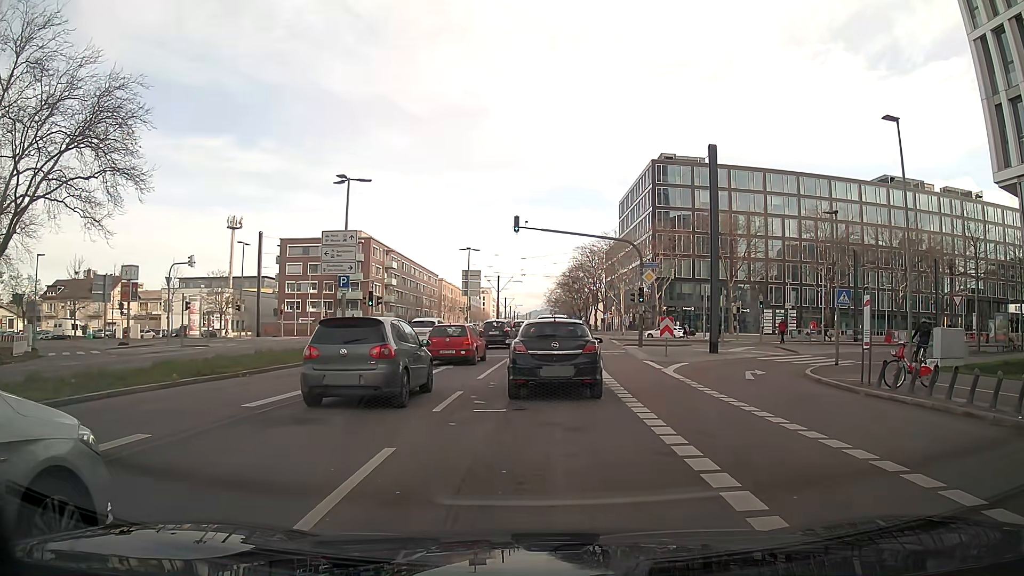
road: secondary_link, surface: asphalt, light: Day
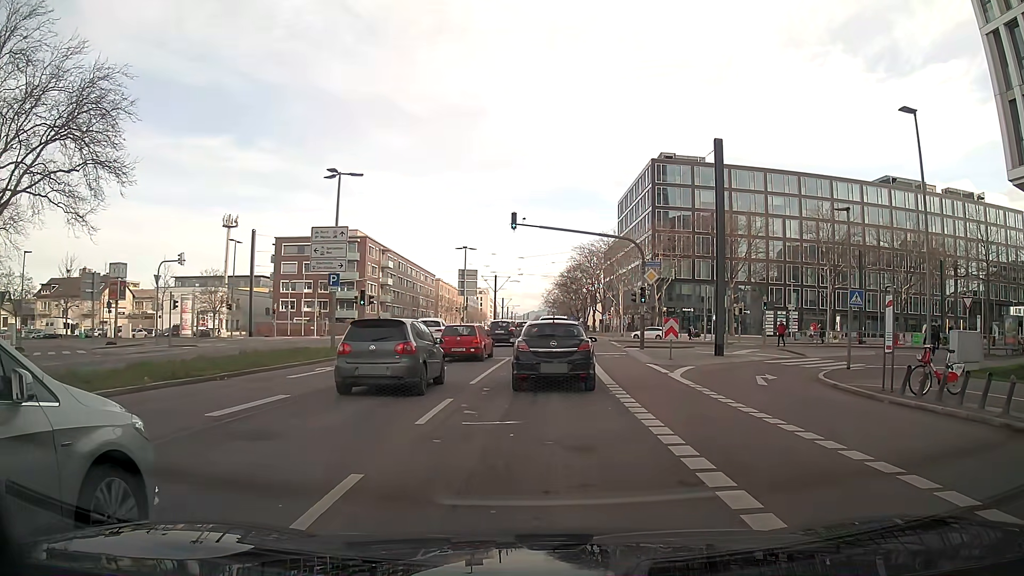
(0.0, +1.4) m; +1°
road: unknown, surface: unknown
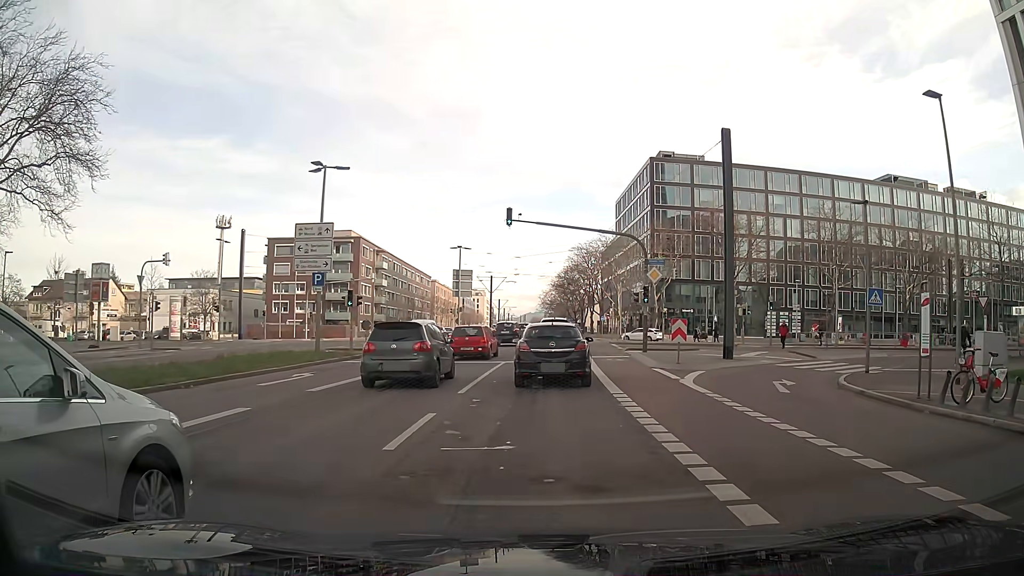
(0.0, +1.9) m; 0°
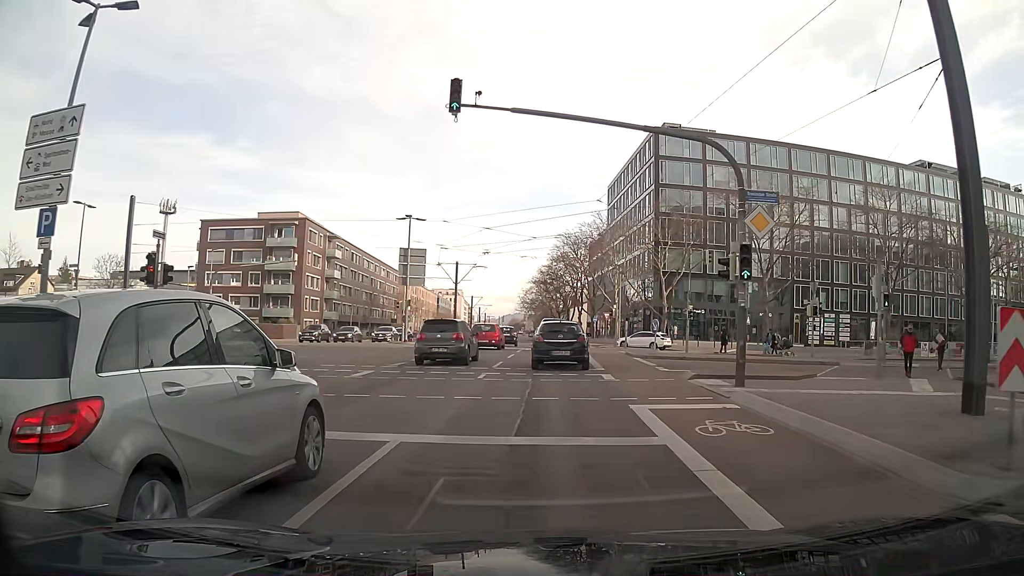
(+0.4, +17.9) m; +2°
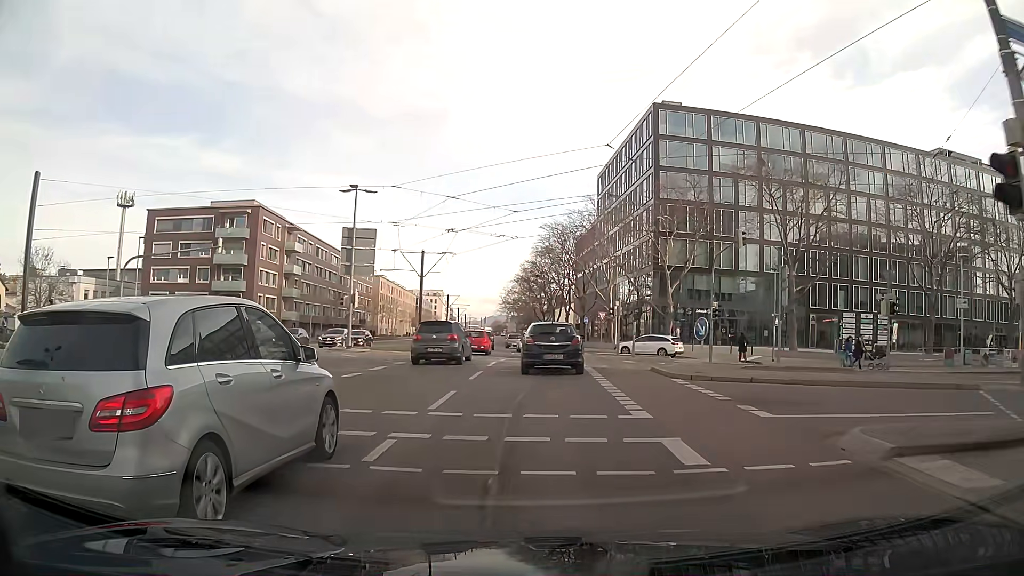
(+0.1, +10.5) m; +1°
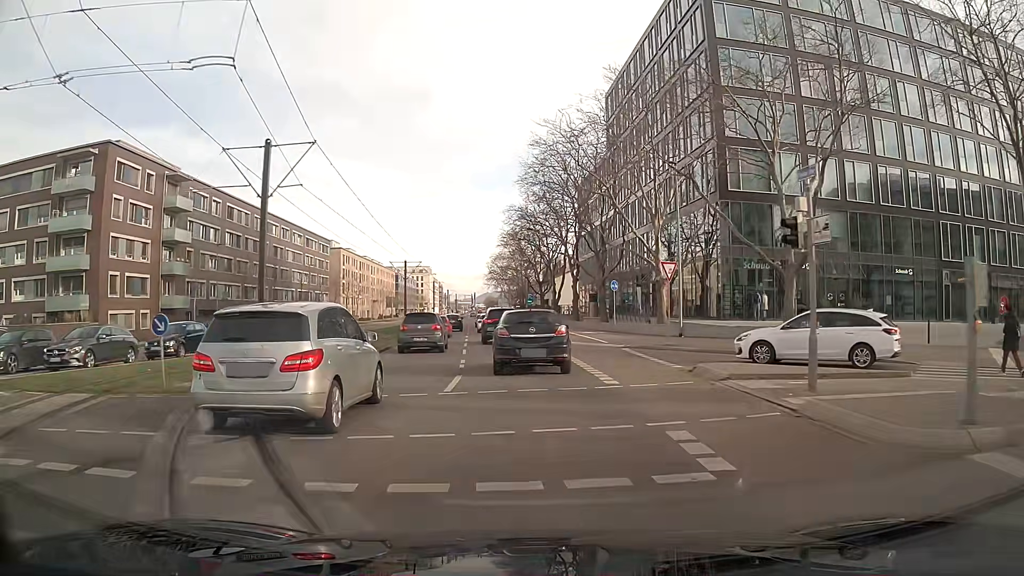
(+0.3, +28.4) m; 0°
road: secondary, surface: asphalt
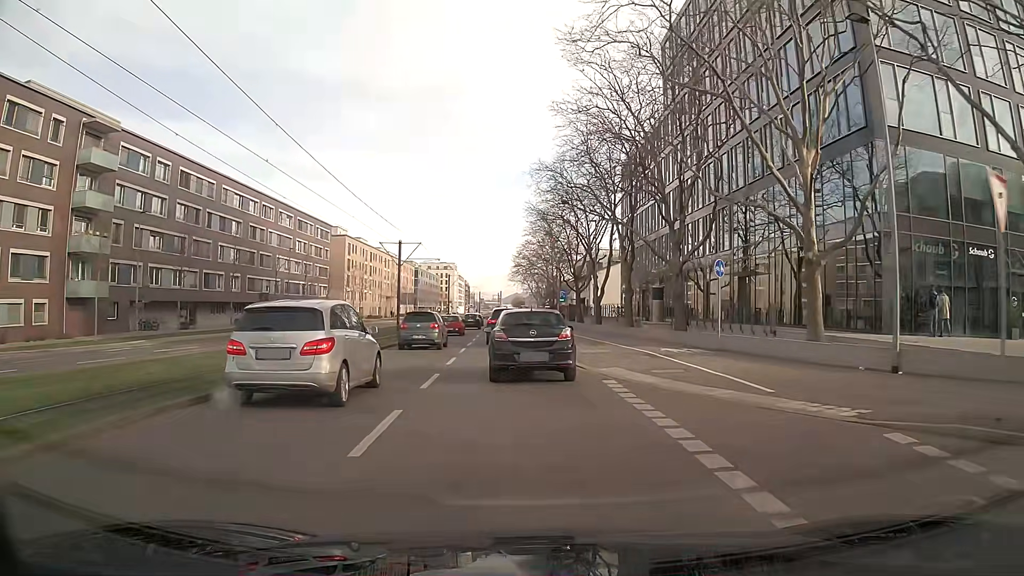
(-0.4, +17.5) m; -3°
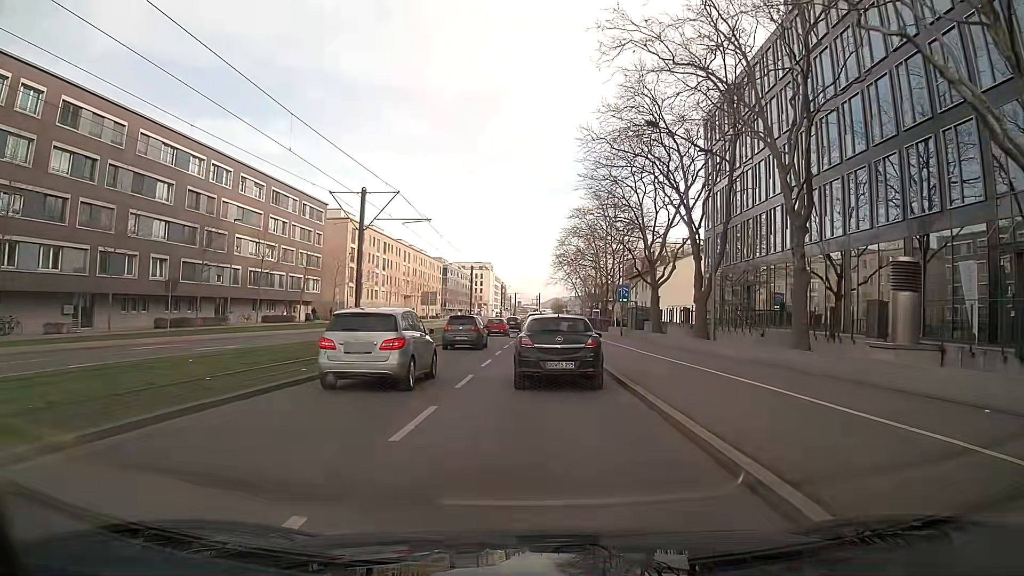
(-0.7, +23.2) m; -3°
(0, +10) (0, +20) (0, +30) (0, +40) (0, +50) (+1, +60) (+1, +70) (+1, +80) (+2, +90) (+2, +100) m
